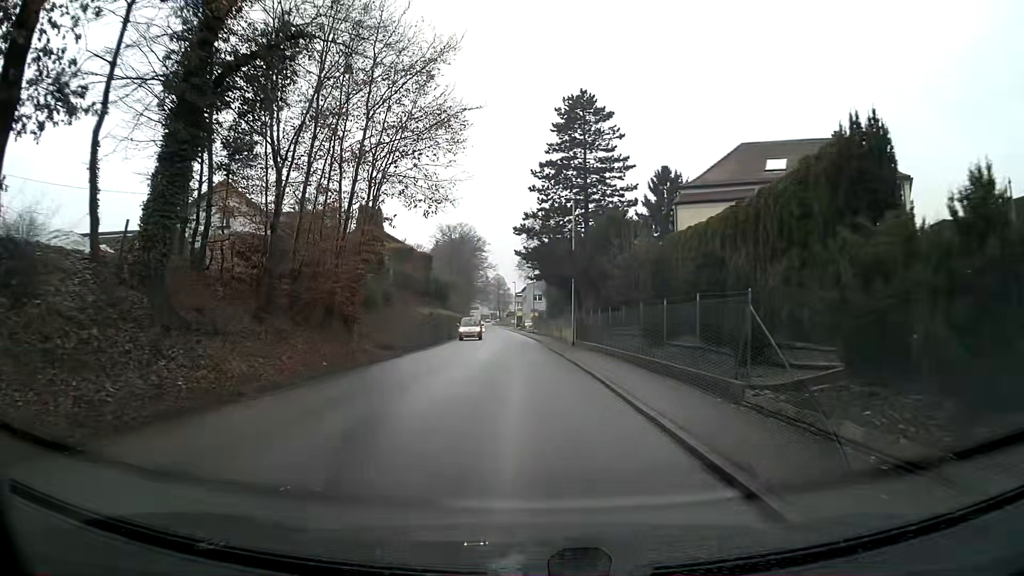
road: tertiary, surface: asphalt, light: Day
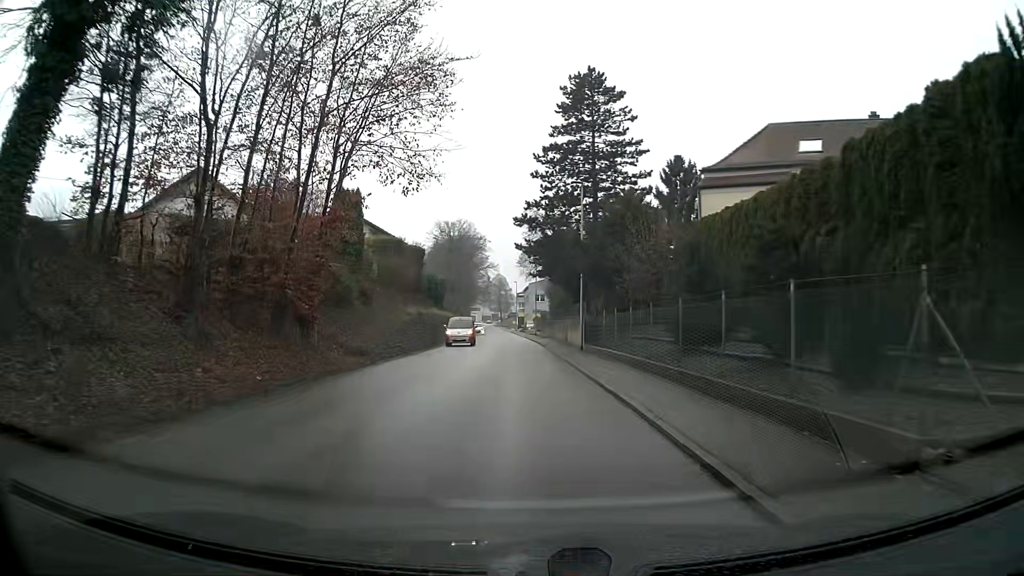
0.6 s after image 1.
(0.0, +4.8) m; 0°
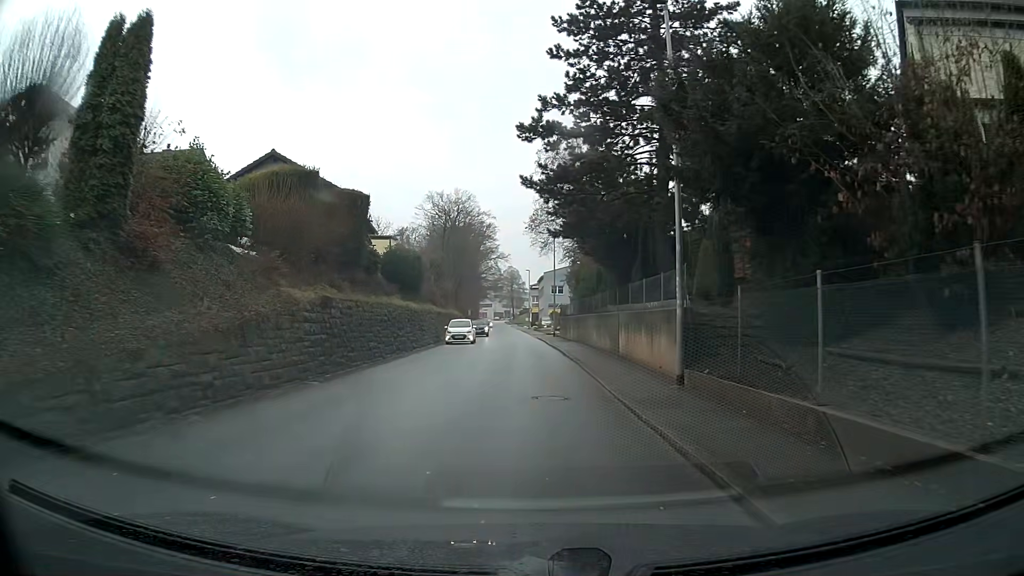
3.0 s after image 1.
(-0.3, +19.3) m; -1°
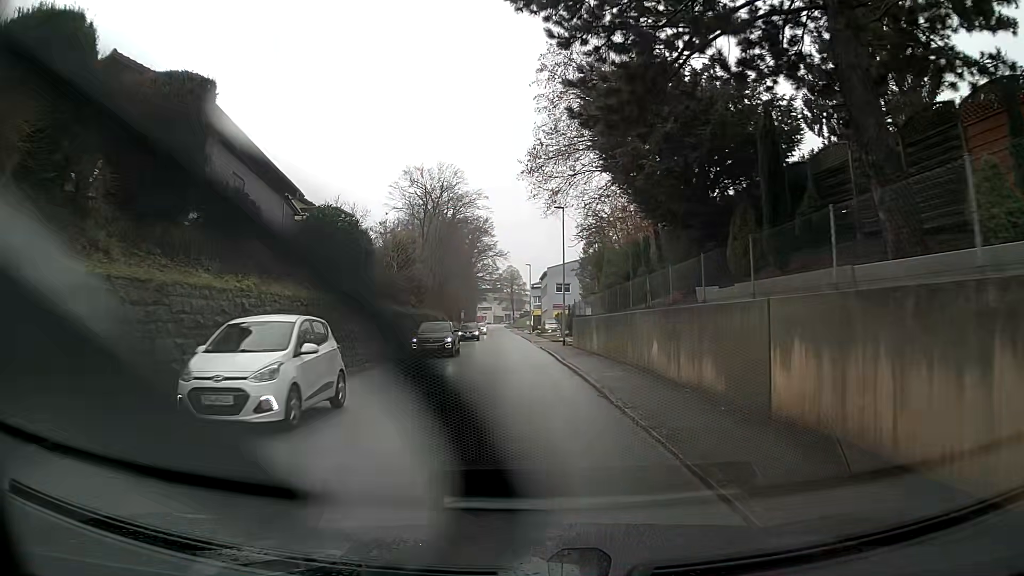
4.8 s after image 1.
(0.0, +14.5) m; -1°
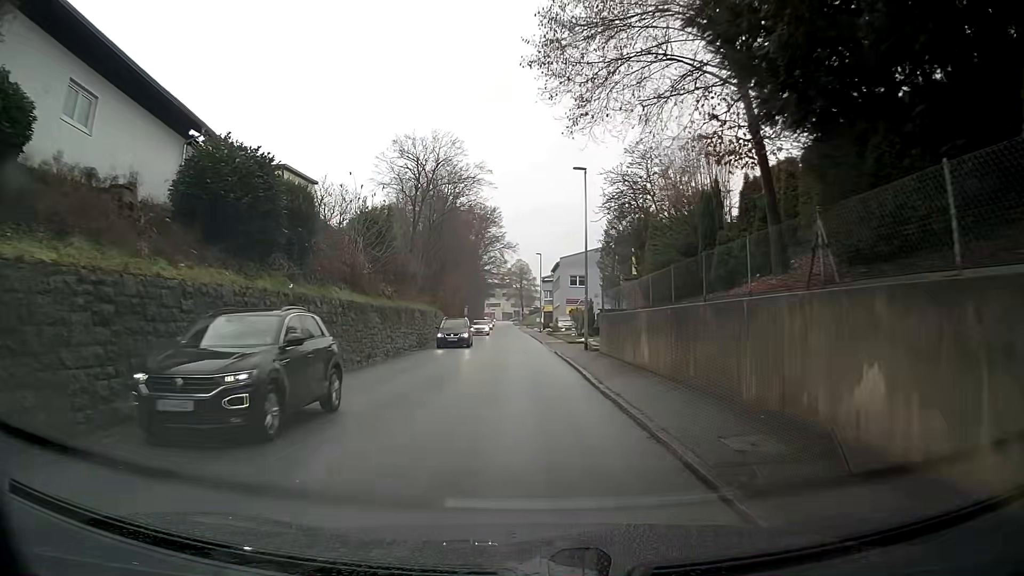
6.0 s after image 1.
(-0.1, +9.7) m; -2°
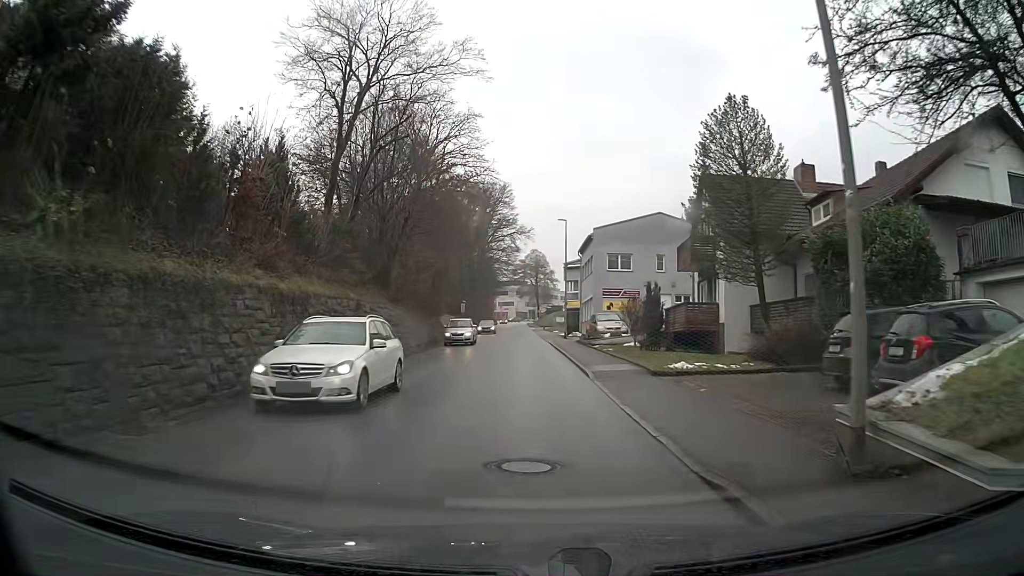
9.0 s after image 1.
(-0.2, +24.1) m; 0°
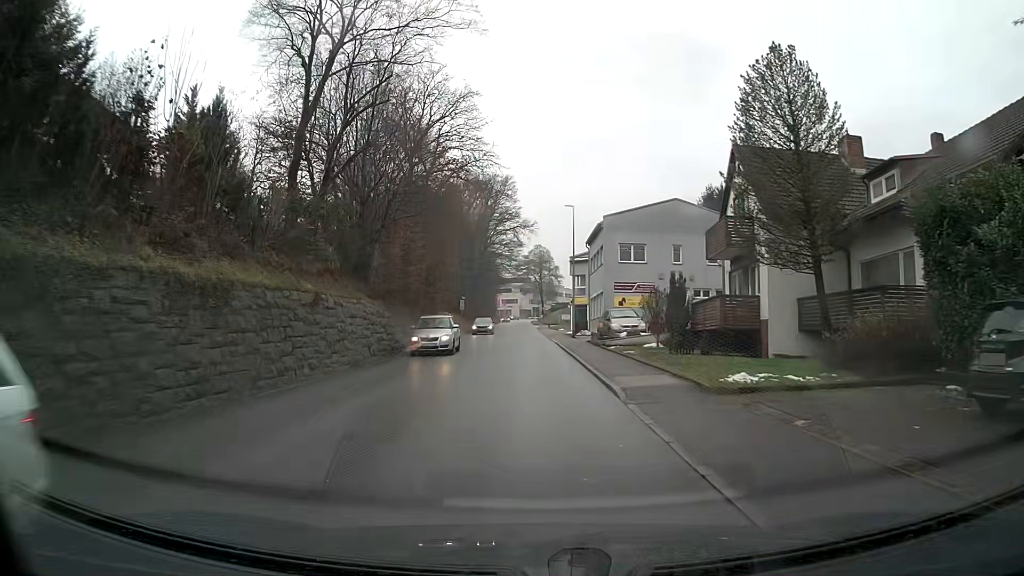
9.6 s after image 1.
(0.0, +4.8) m; 0°
(0, +10) (0, +20) (0, +30) (0, +40) (0, +50) (0, +60) (-1, +70) (-1, +80) (-1, +90) (-1, +100) m
